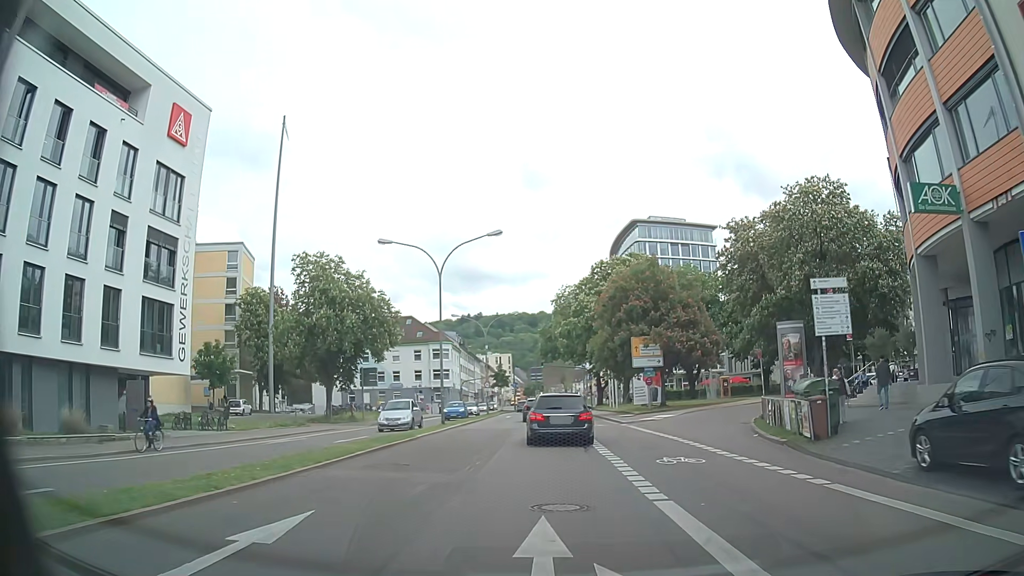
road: primary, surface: asphalt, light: Day
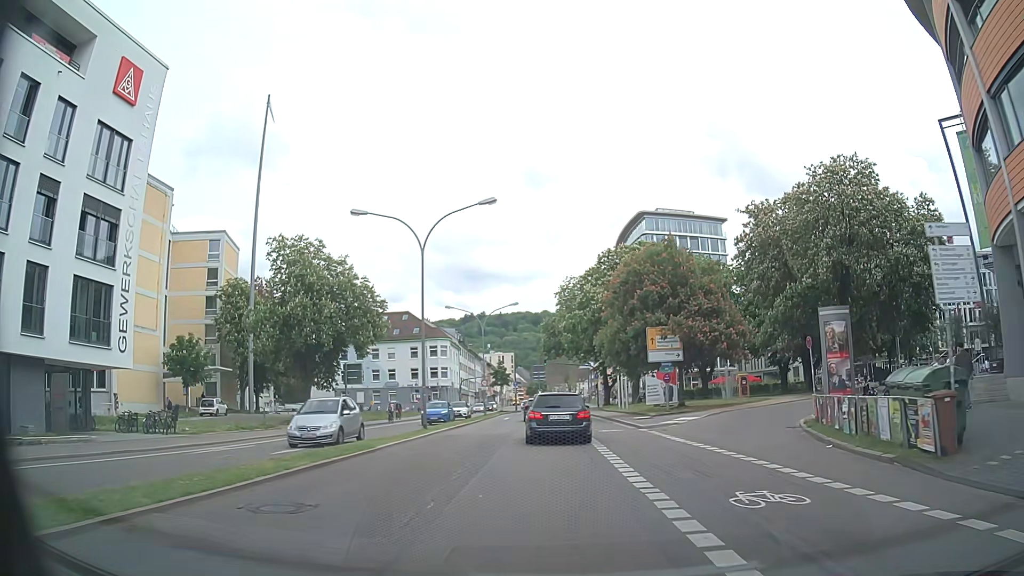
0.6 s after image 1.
(0.0, +5.7) m; -1°
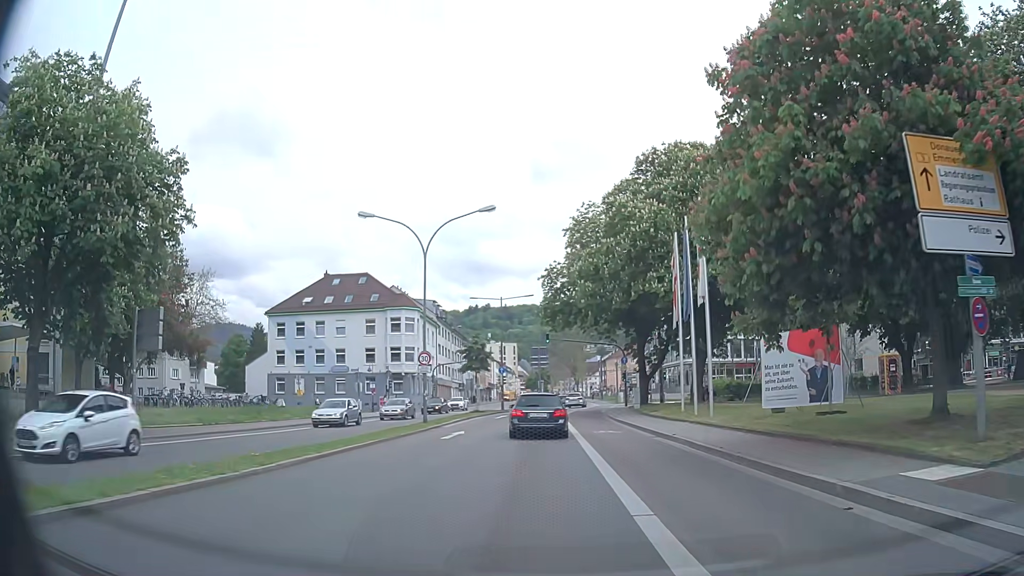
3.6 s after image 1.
(-0.3, +29.2) m; -1°
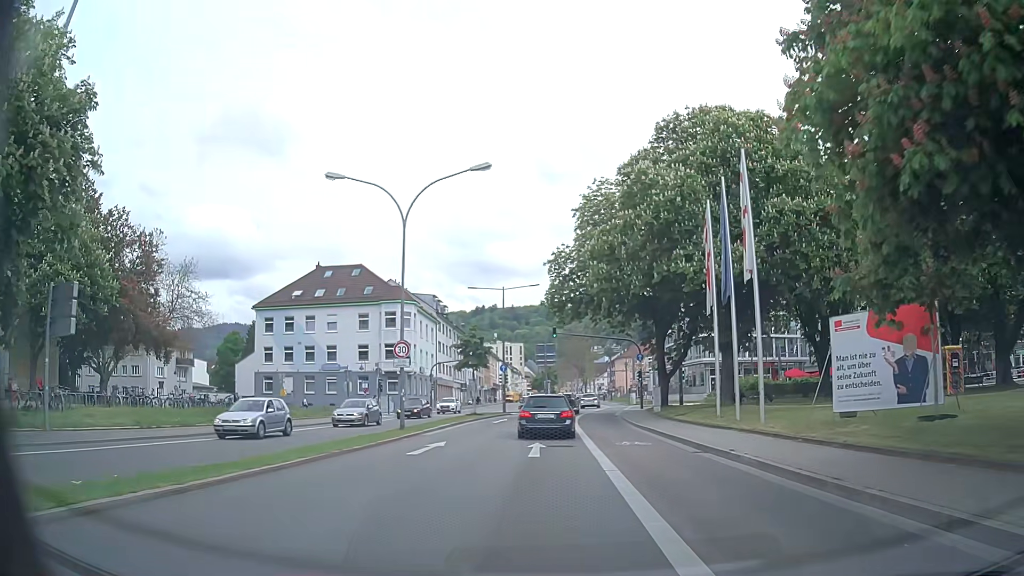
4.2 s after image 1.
(0.0, +5.9) m; -1°
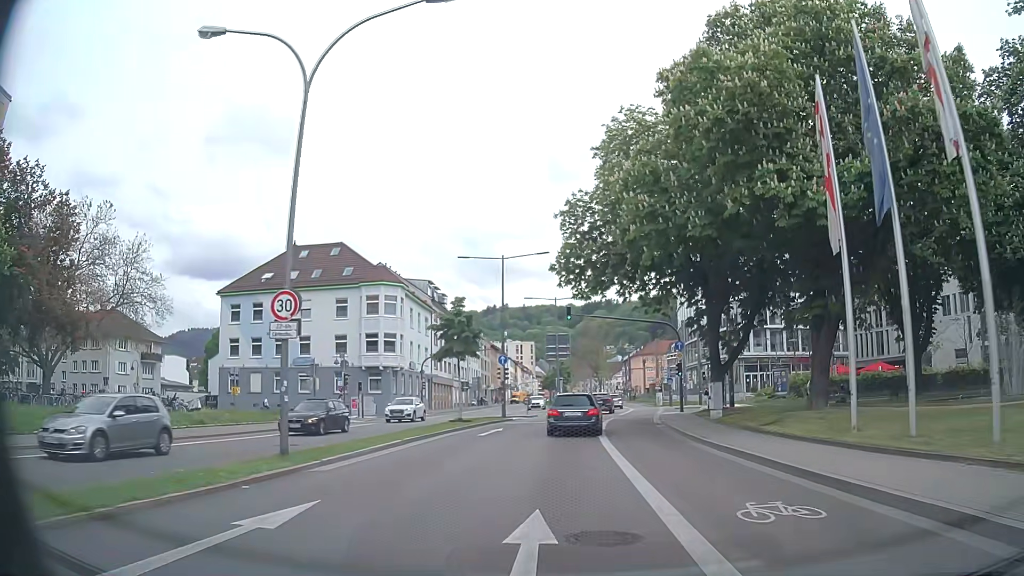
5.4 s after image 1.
(+0.1, +11.9) m; -1°
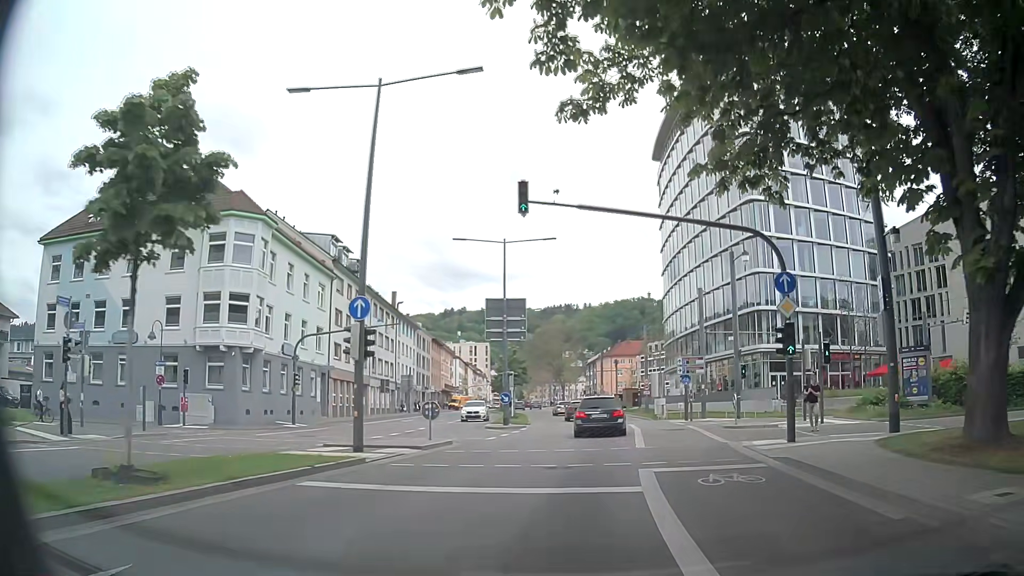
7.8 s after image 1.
(+0.5, +24.1) m; +3°
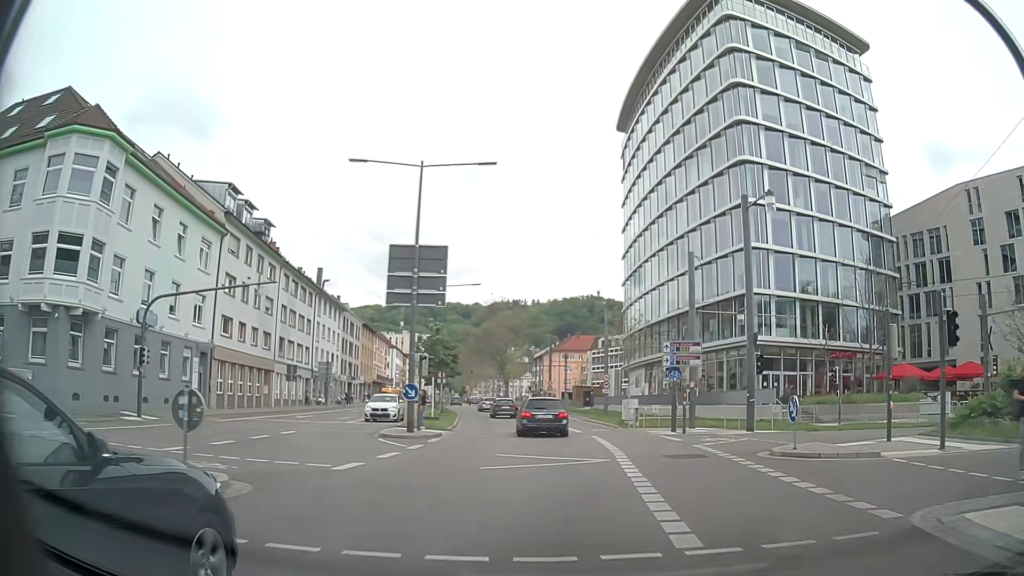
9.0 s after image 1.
(+0.7, +11.8) m; +7°
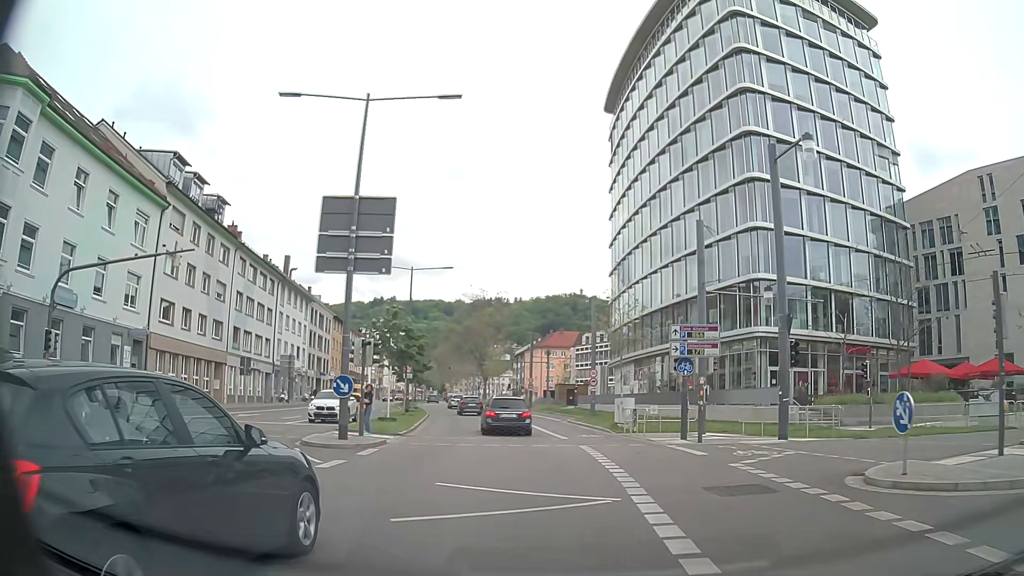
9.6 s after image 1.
(-0.1, +5.9) m; 0°
(0, +10) (0, +20) (-1, +30) (-3, +40) (-5, +50) (-7, +59) (-9, +69) (-11, +79) (-13, +89) (-15, +99) m
